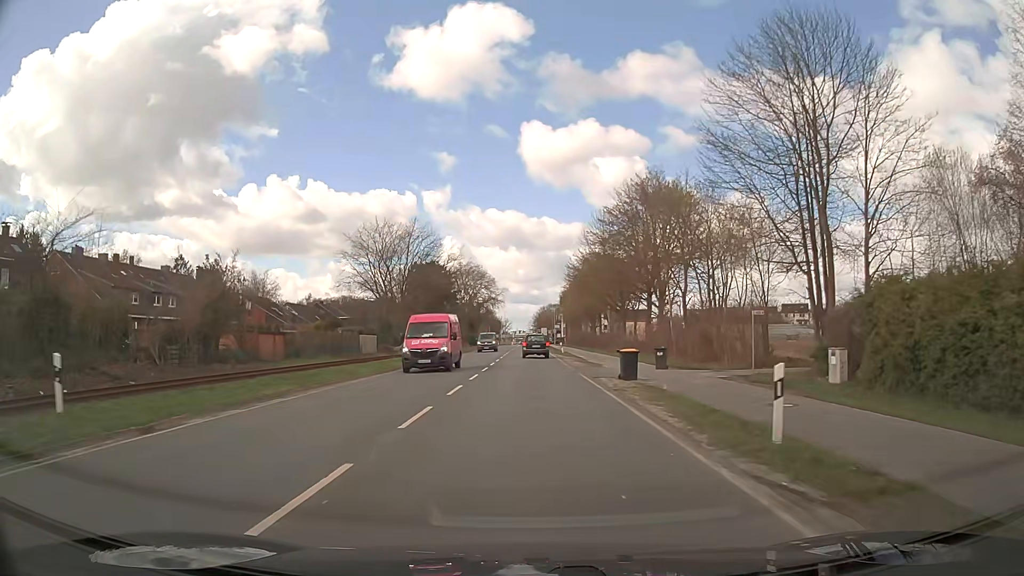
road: secondary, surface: asphalt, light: Day
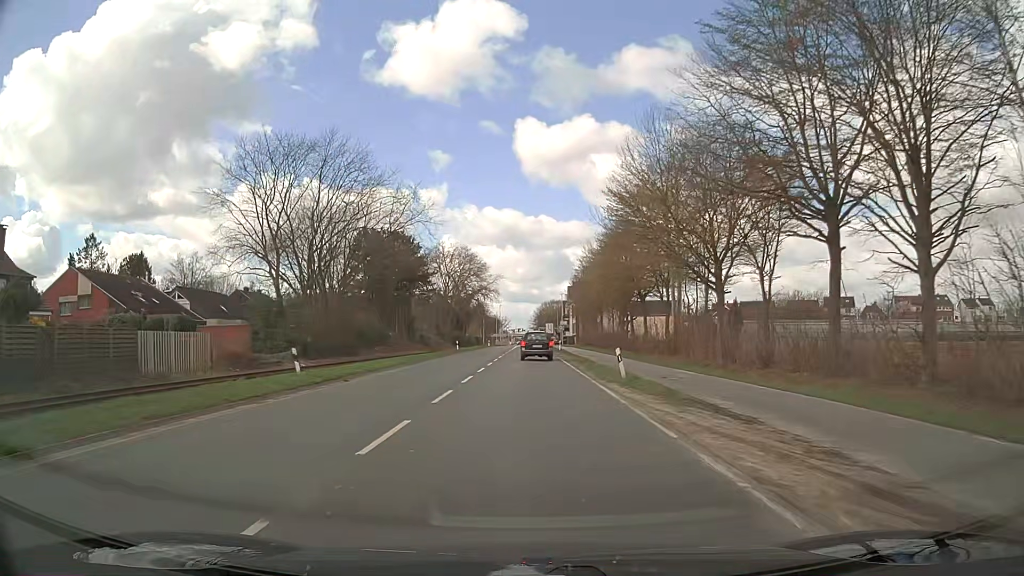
(0.0, +38.5) m; 0°
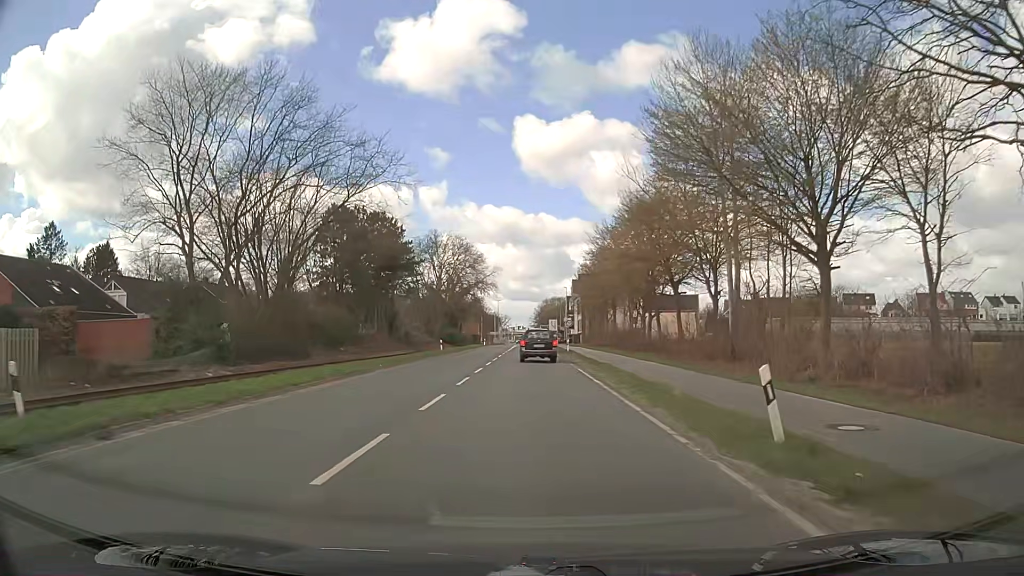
(0.0, +13.7) m; 0°
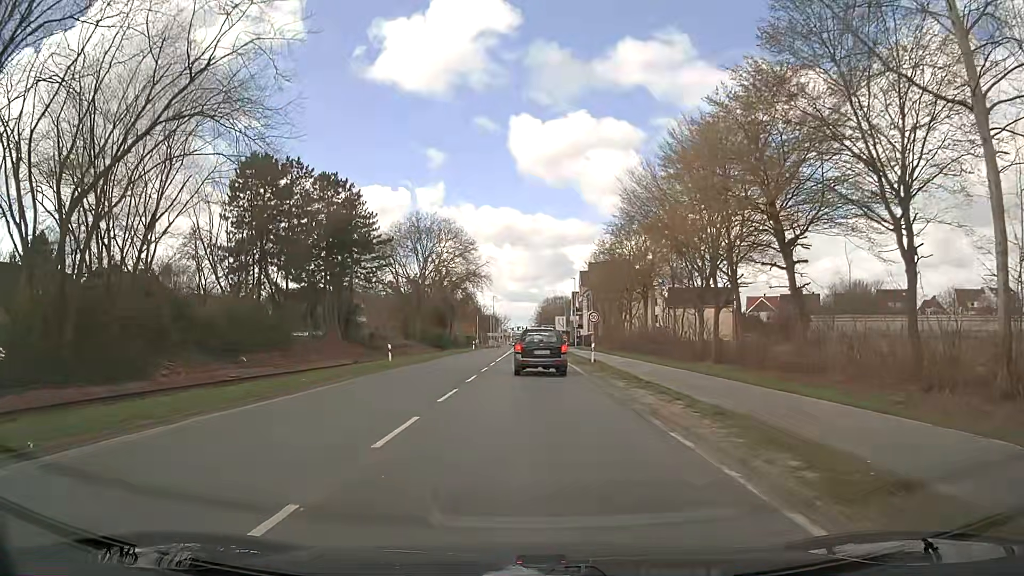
(-0.2, +21.6) m; 0°
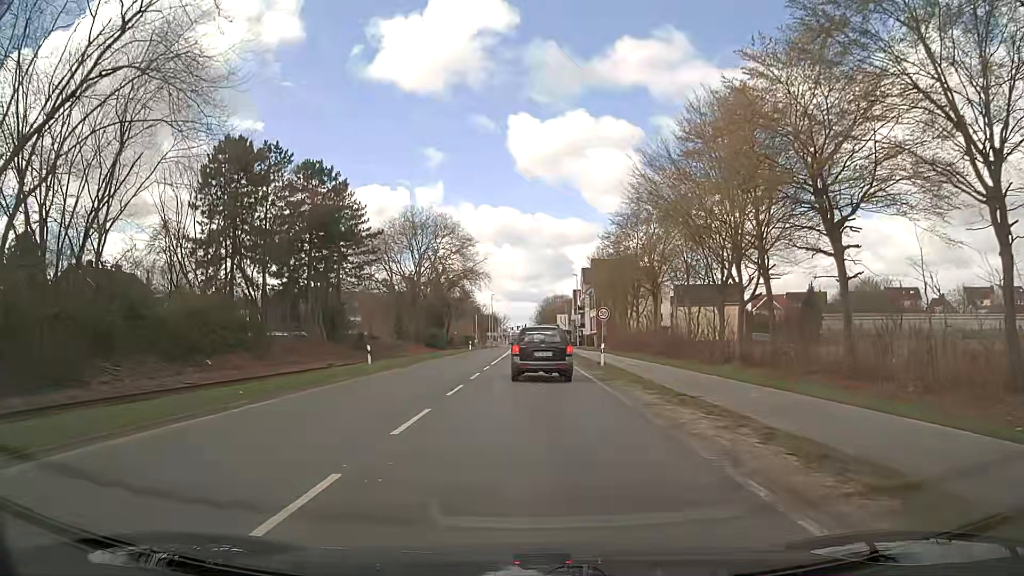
(0.0, +4.7) m; -1°
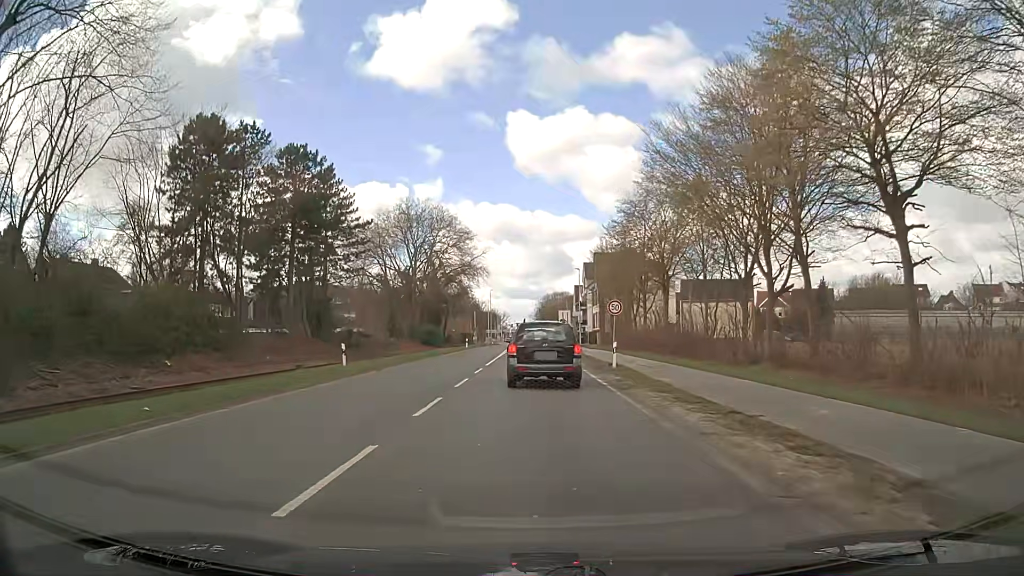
(0.0, +4.4) m; 0°
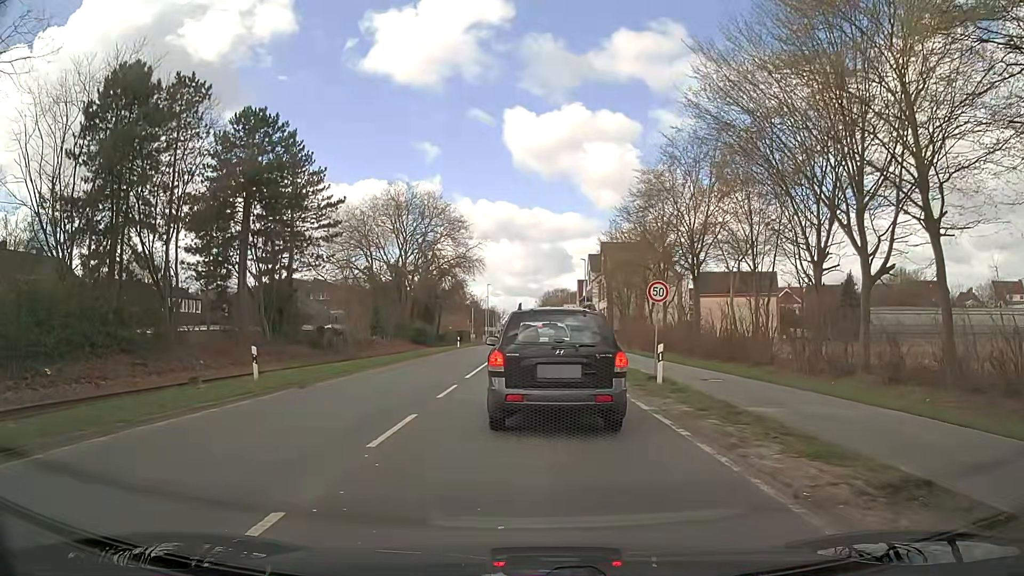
(0.0, +8.8) m; -1°
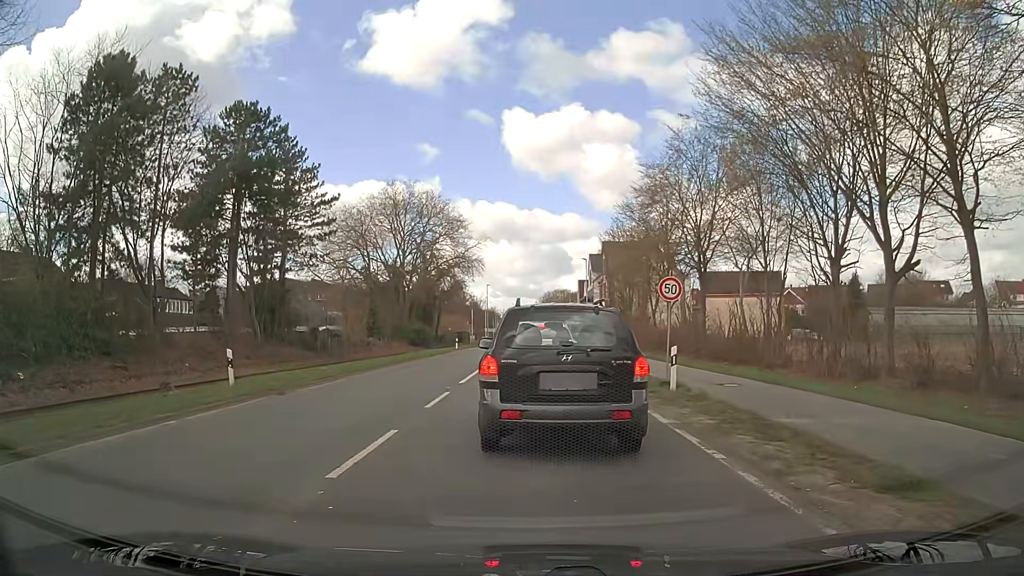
(0.0, +1.5) m; +2°
